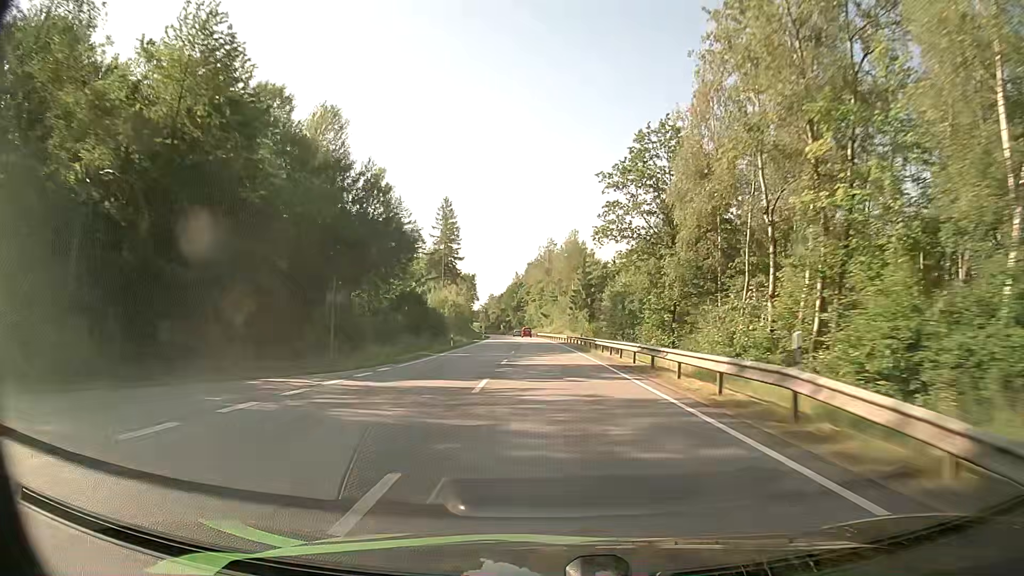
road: primary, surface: asphalt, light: Day
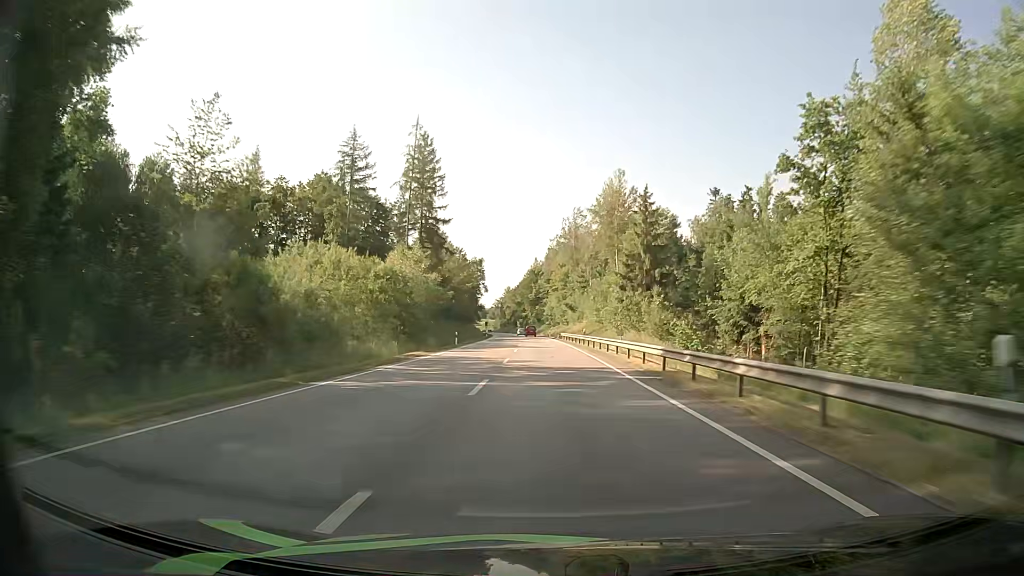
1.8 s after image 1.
(-0.8, +48.9) m; -2°
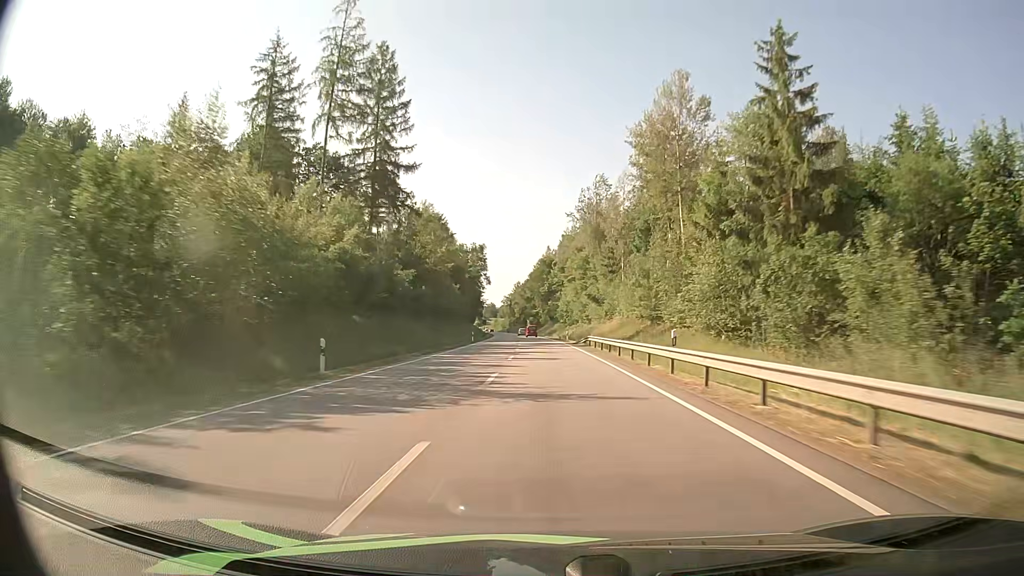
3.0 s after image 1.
(-0.4, +33.8) m; -1°
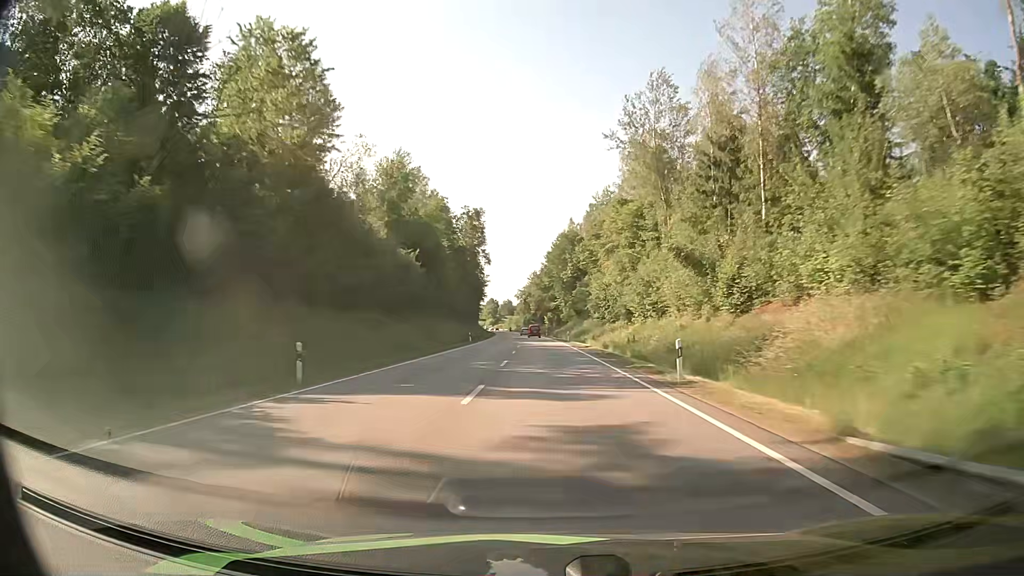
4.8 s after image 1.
(-0.9, +52.0) m; -2°
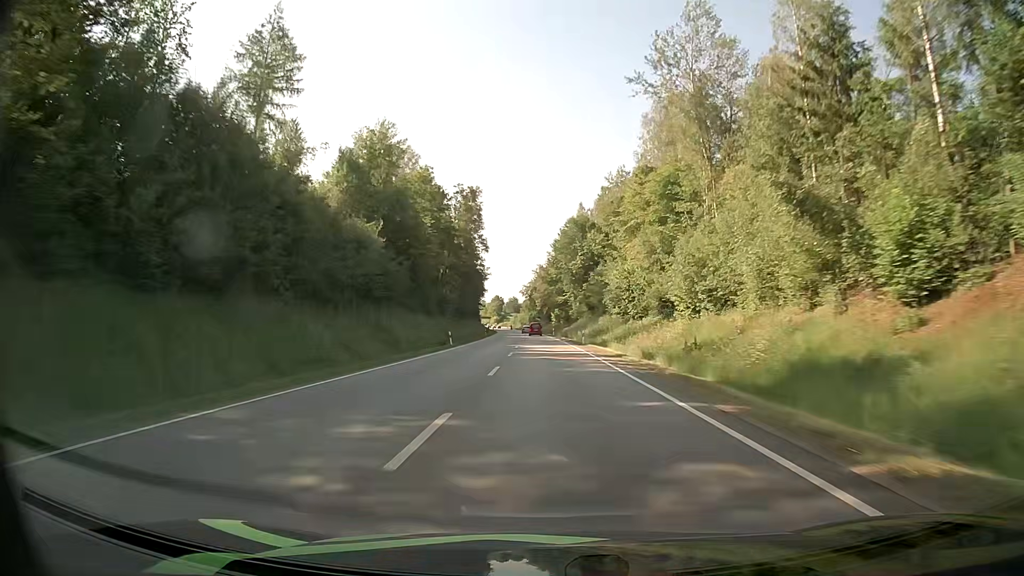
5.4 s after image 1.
(0.0, +17.5) m; -1°
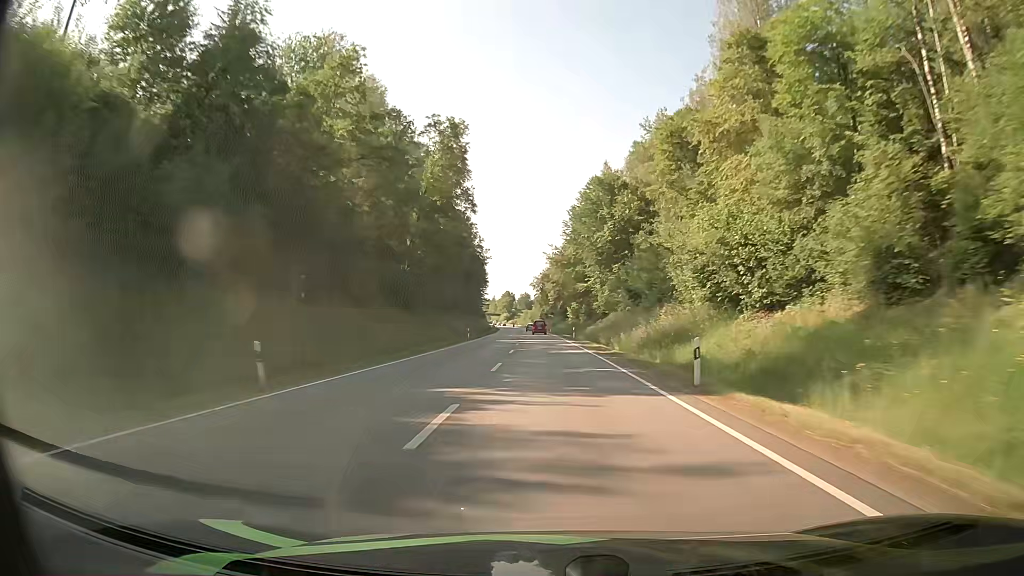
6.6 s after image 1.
(-0.2, +34.9) m; -1°
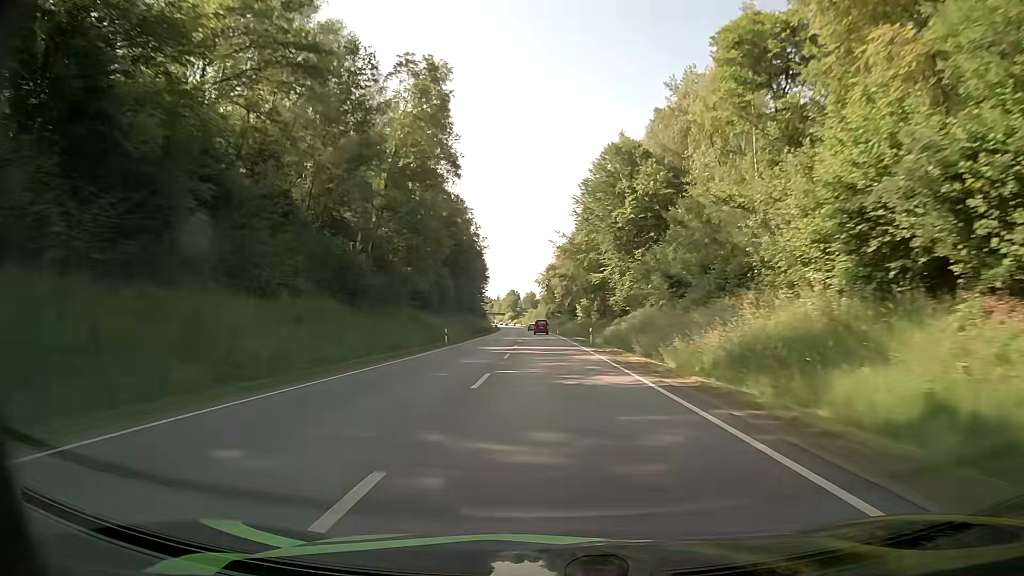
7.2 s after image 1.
(0.0, +17.2) m; 0°
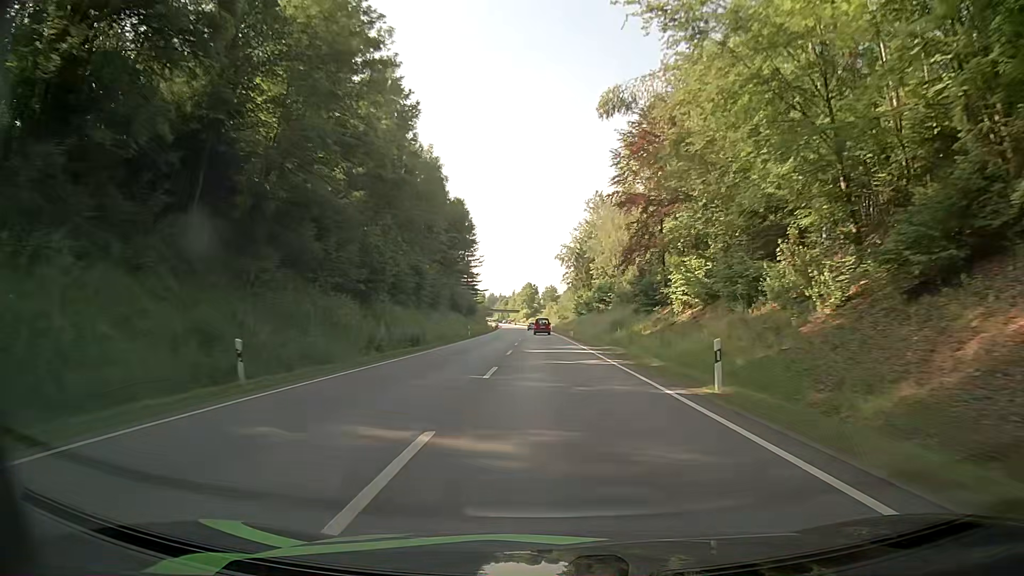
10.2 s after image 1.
(-1.6, +81.1) m; -1°
(0, +10) (0, +20) (0, +30) (0, +40) (-1, +50) (-1, +60) (-1, +70) (-2, +80) (-2, +90) (-3, +100) m
